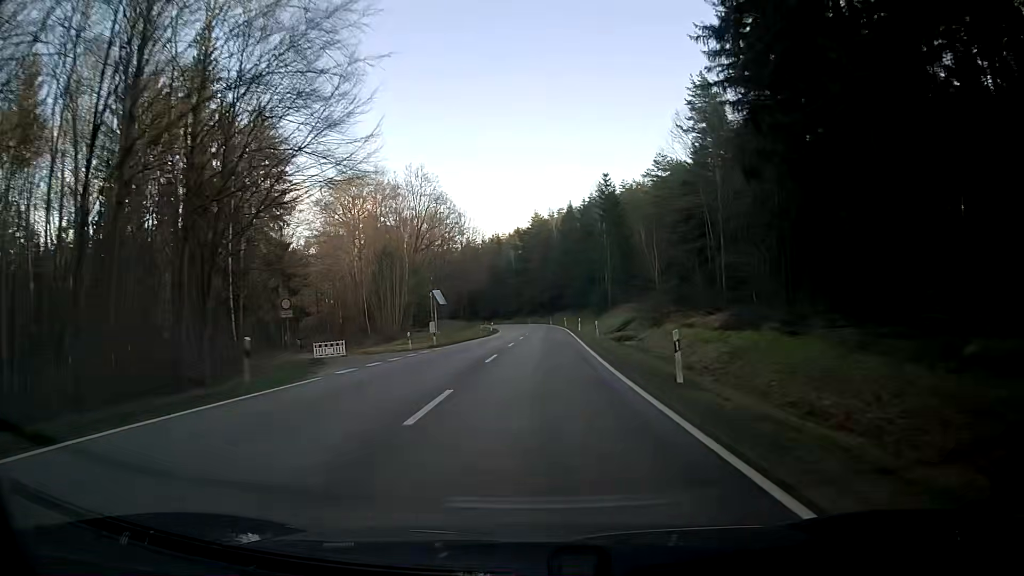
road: secondary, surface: asphalt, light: Day
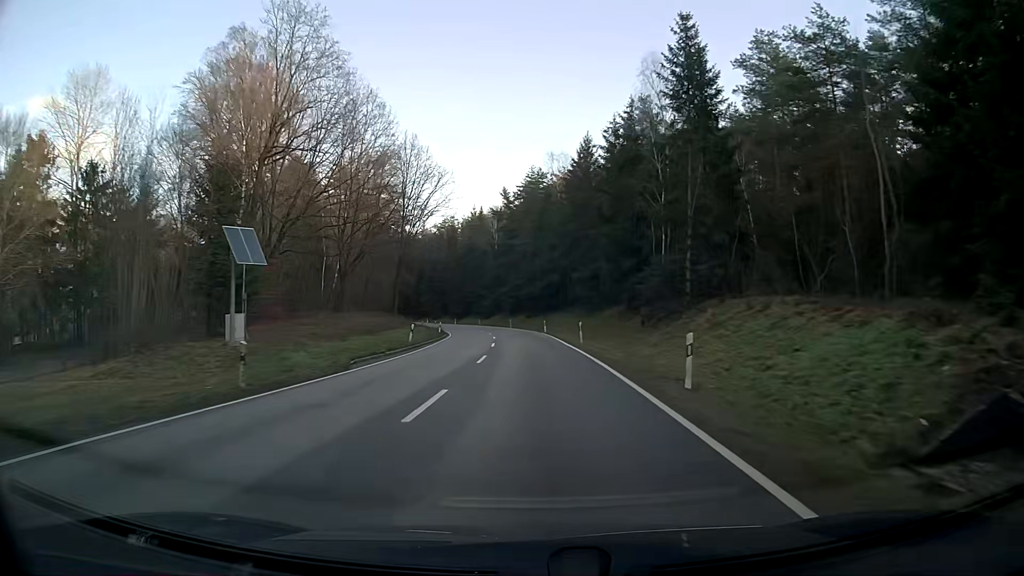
(+0.7, +47.5) m; 0°
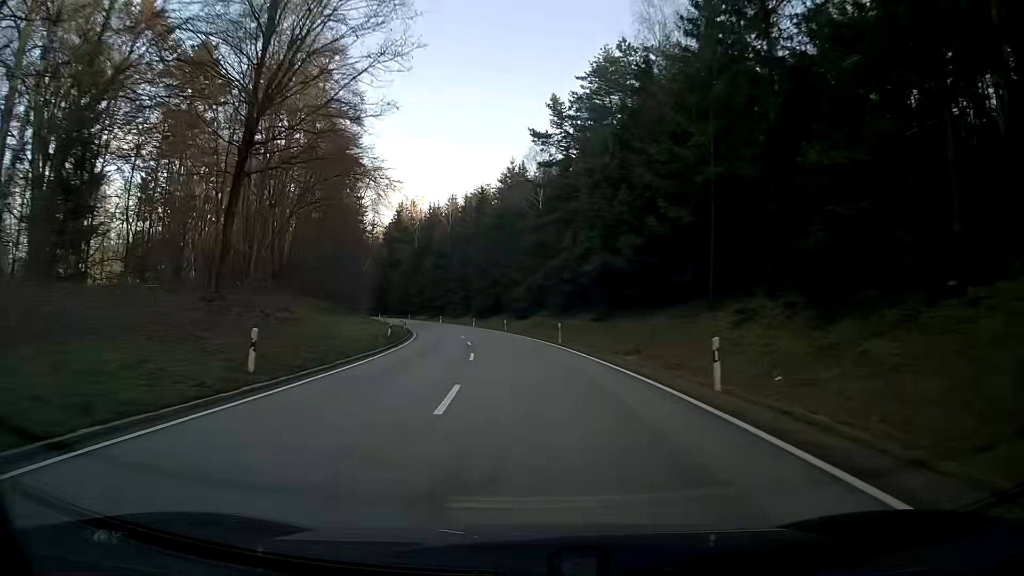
(-1.7, +47.5) m; -5°
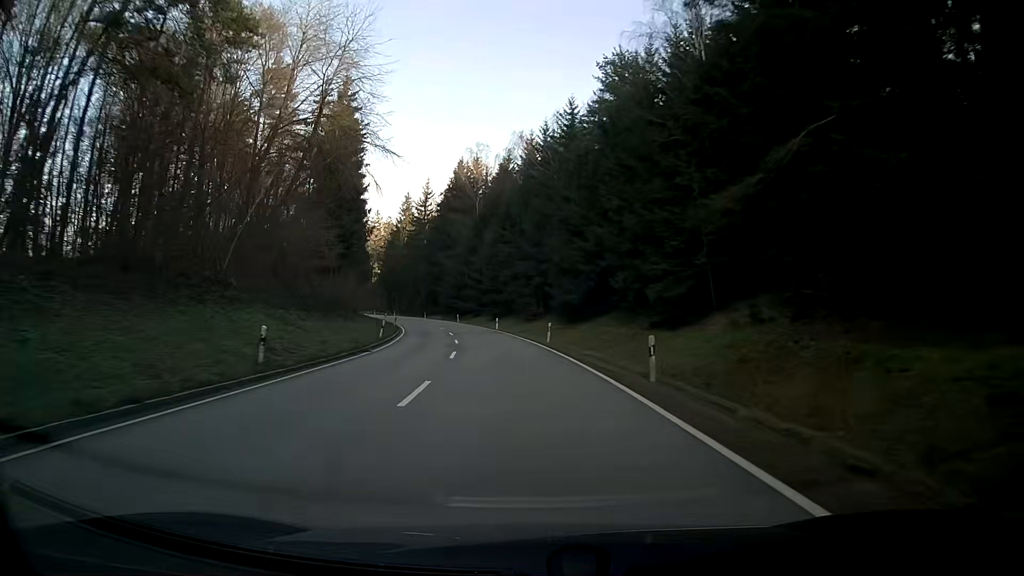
(-3.1, +47.3) m; -8°
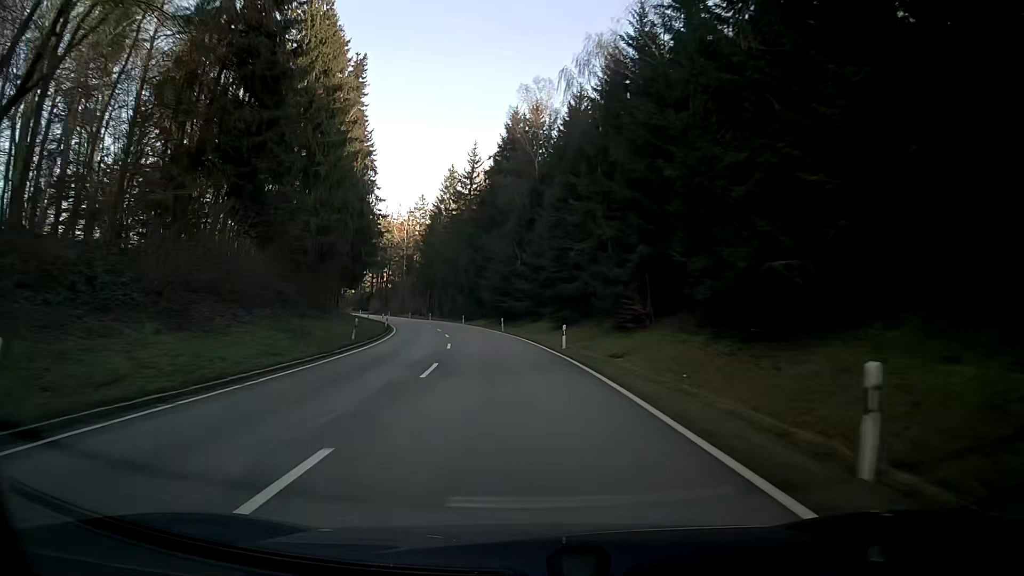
(-1.6, +31.6) m; -6°
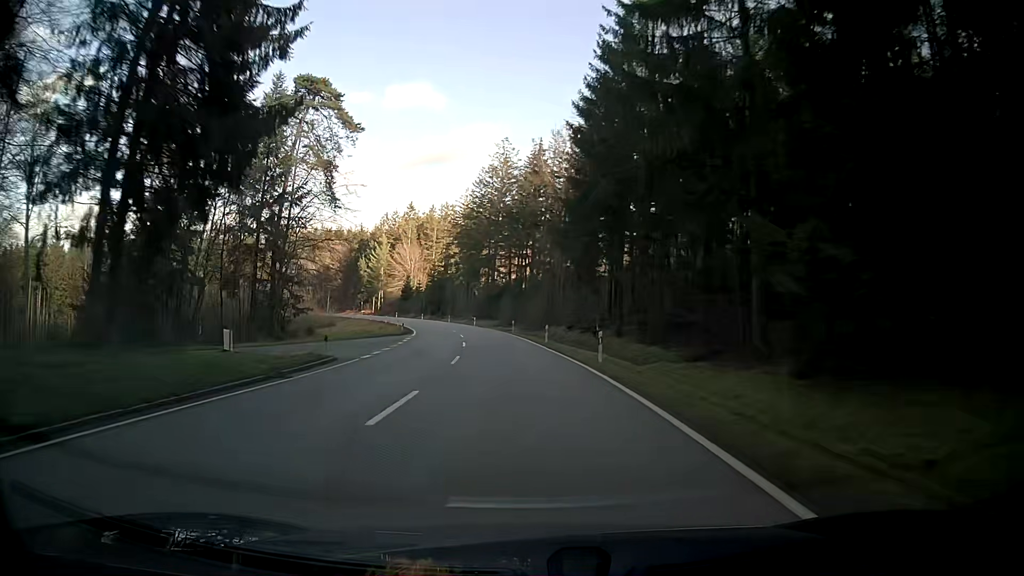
(-11.4, +77.9) m; -16°
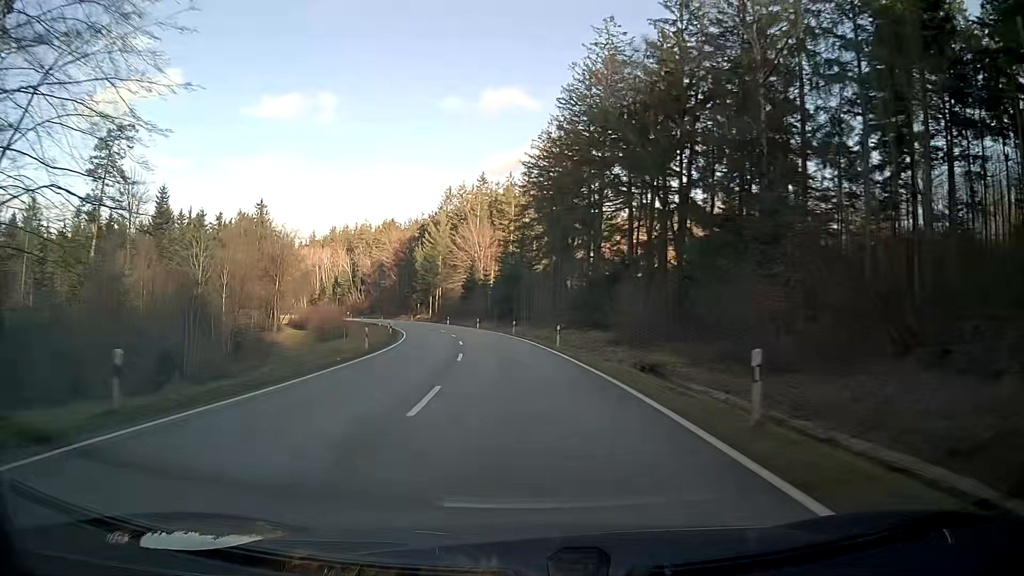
(-3.4, +47.3) m; -8°
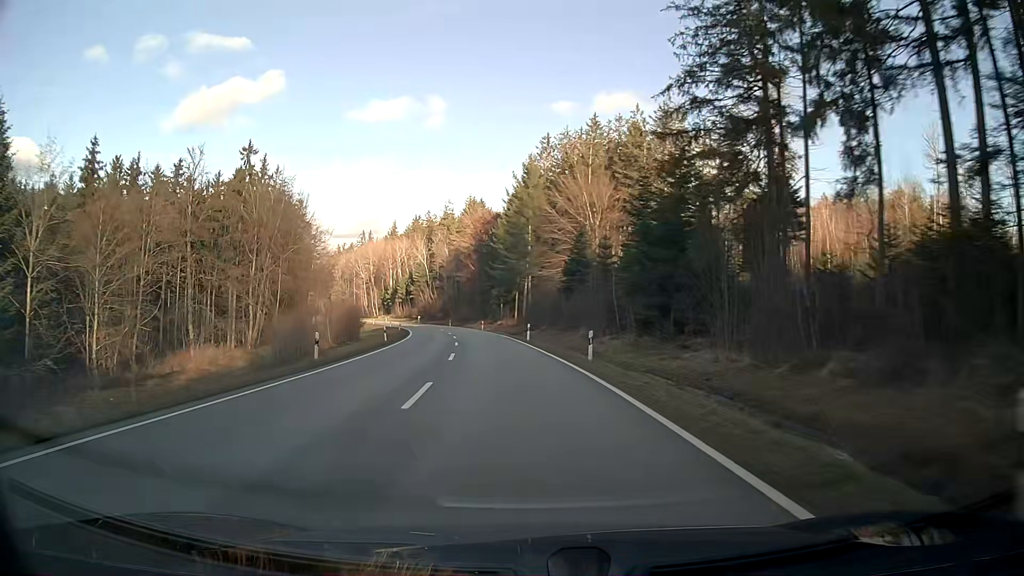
(-3.9, +47.2) m; -10°
(0, +10) (-1, +20) (-1, +30) (-3, +40) (-4, +50) (-5, +60) (-7, +70) (-9, +79) (-12, +89) (-14, +99) m
